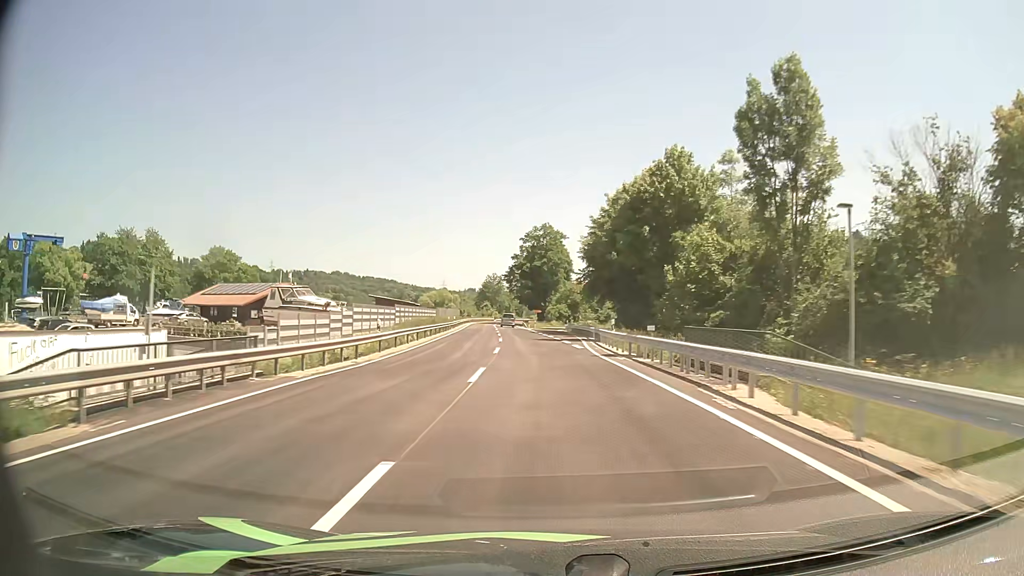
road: primary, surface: asphalt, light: Day
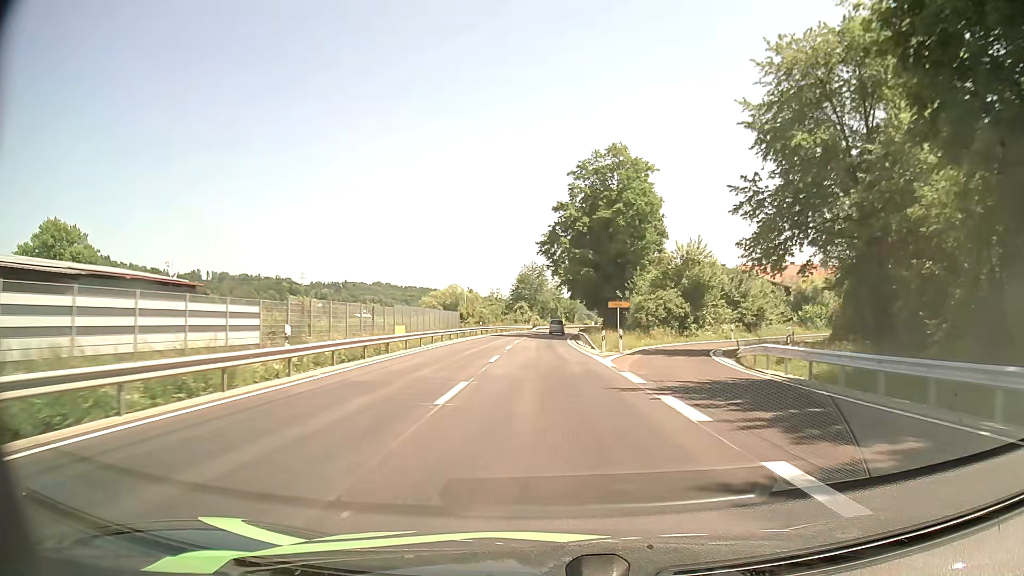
(-2.9, +63.4) m; -4°
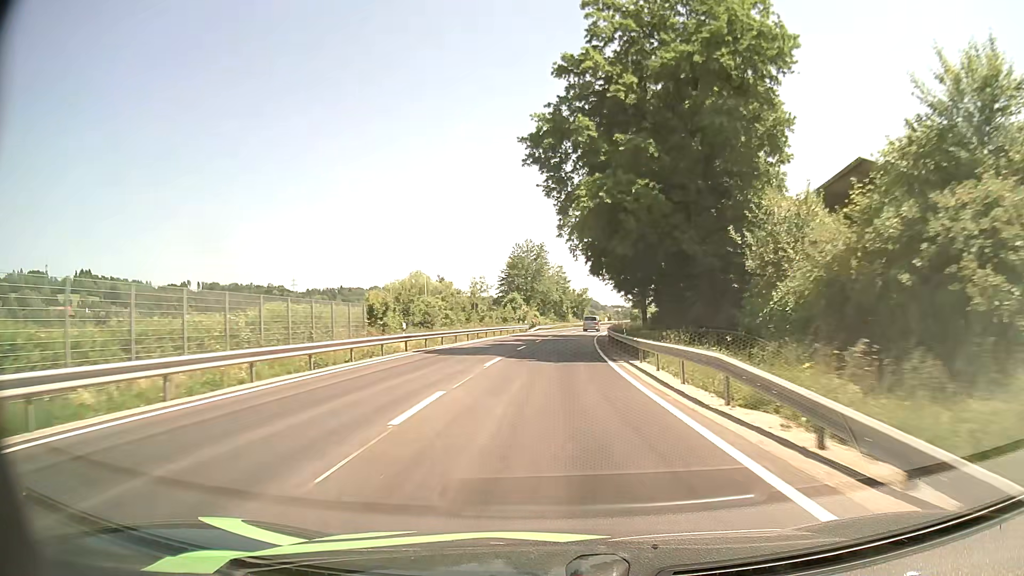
(-0.2, +38.5) m; 0°
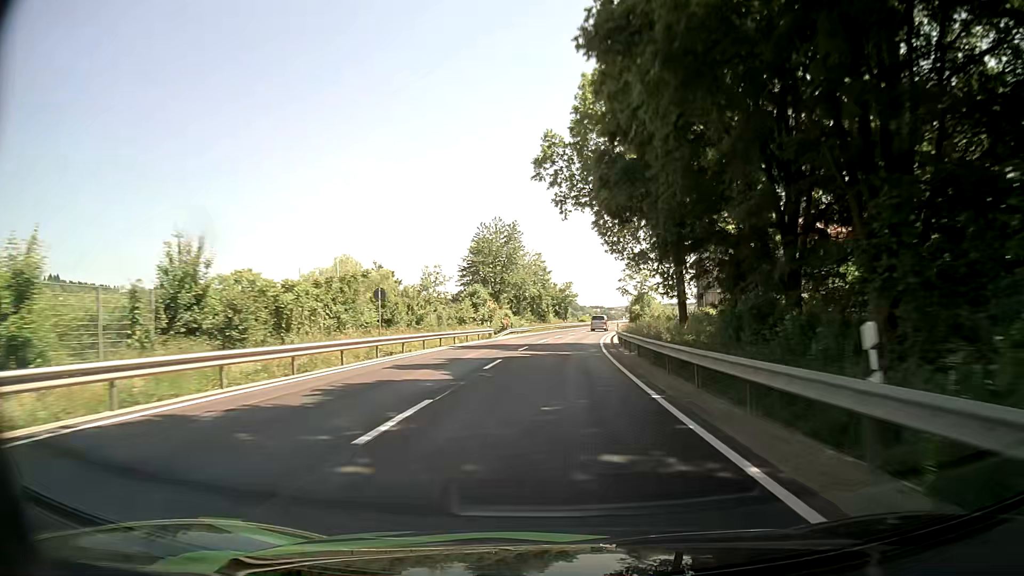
(+0.3, +25.5) m; +1°
